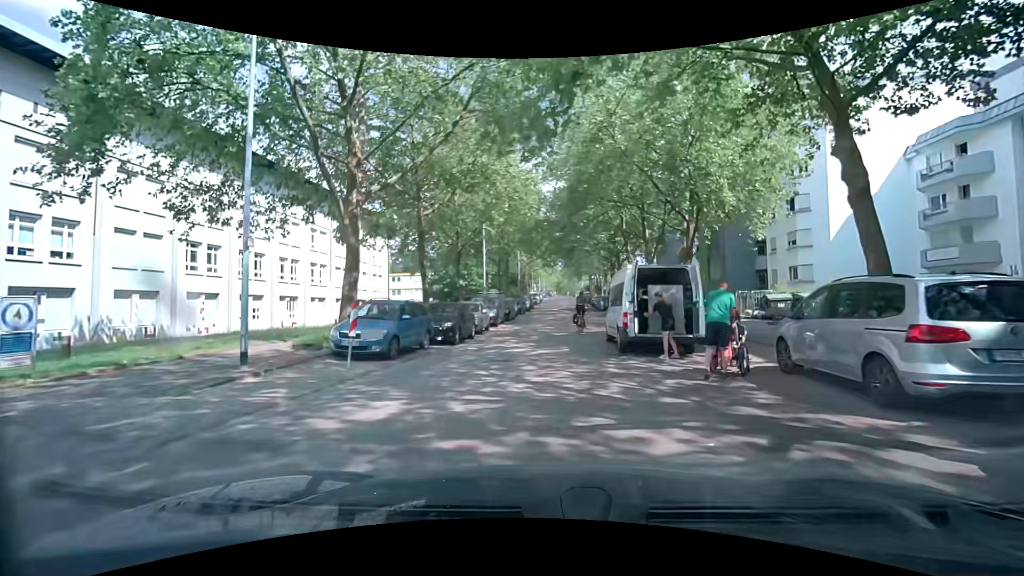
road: residential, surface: asphalt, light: Day
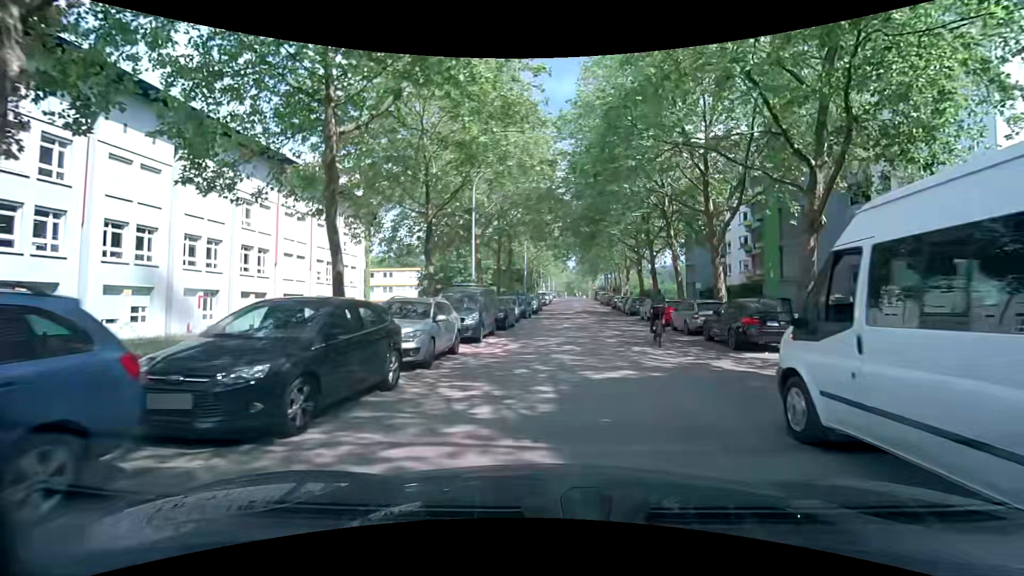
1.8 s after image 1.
(-0.5, +12.1) m; -3°
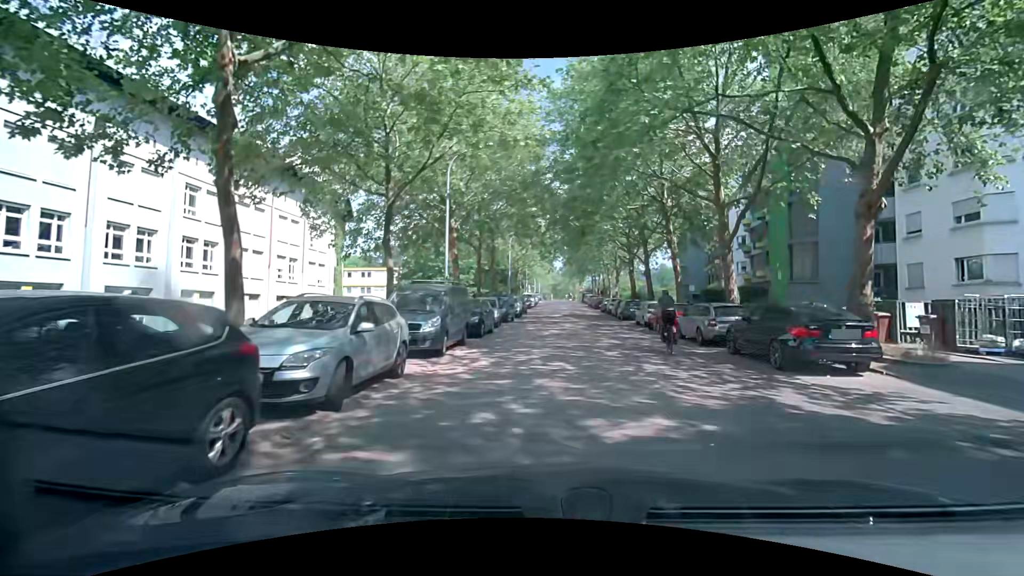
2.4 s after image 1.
(0.0, +3.8) m; +1°
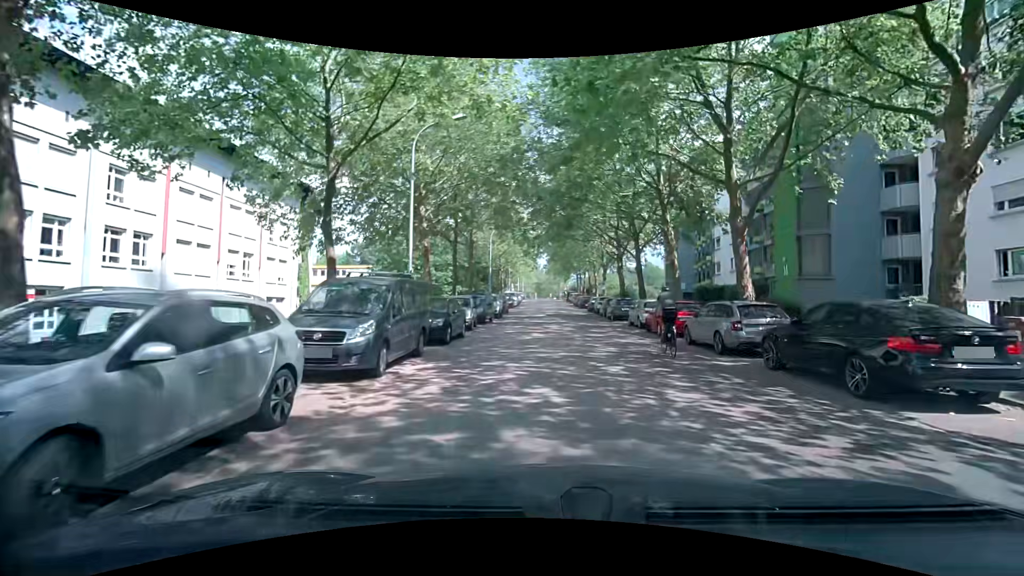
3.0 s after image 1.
(+0.1, +3.6) m; +4°
